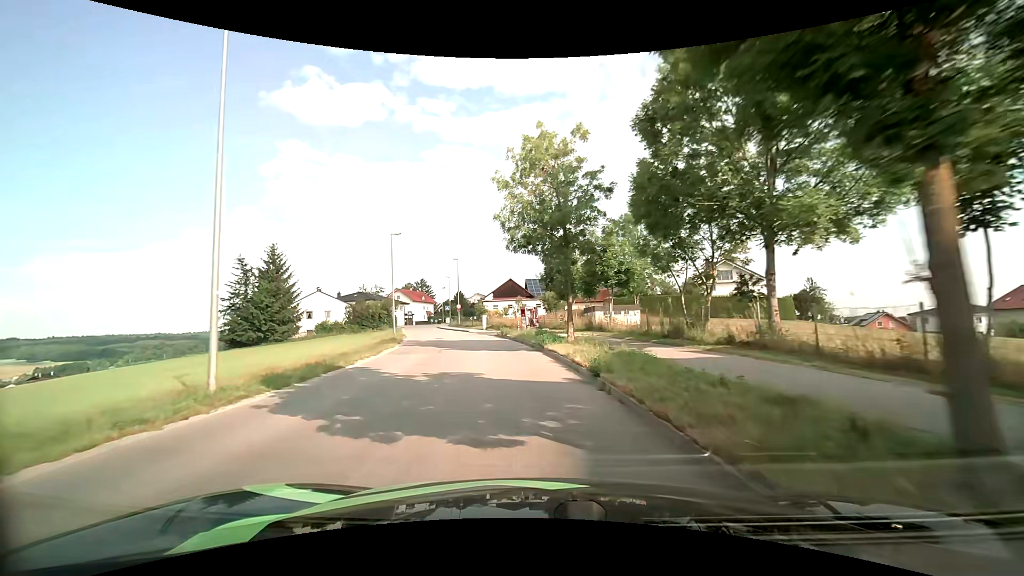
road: unclassified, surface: asphalt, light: Day
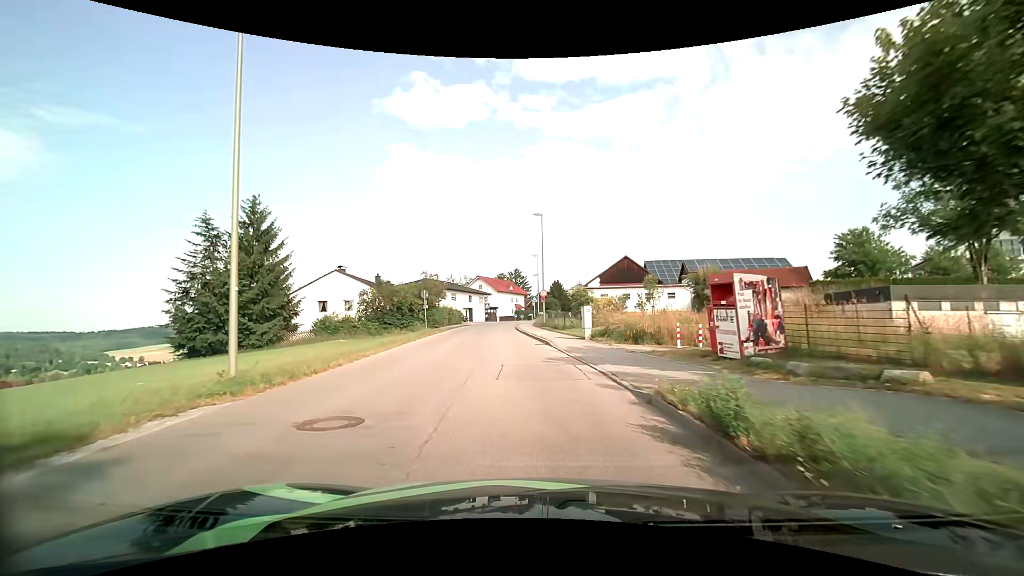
(-2.9, +29.4) m; -12°
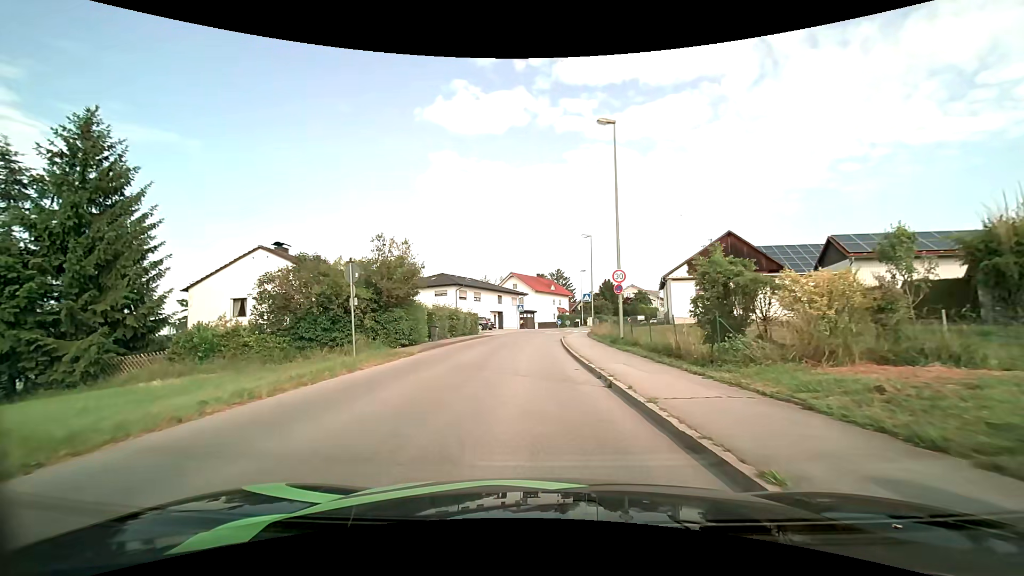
(-1.1, +21.5) m; -5°
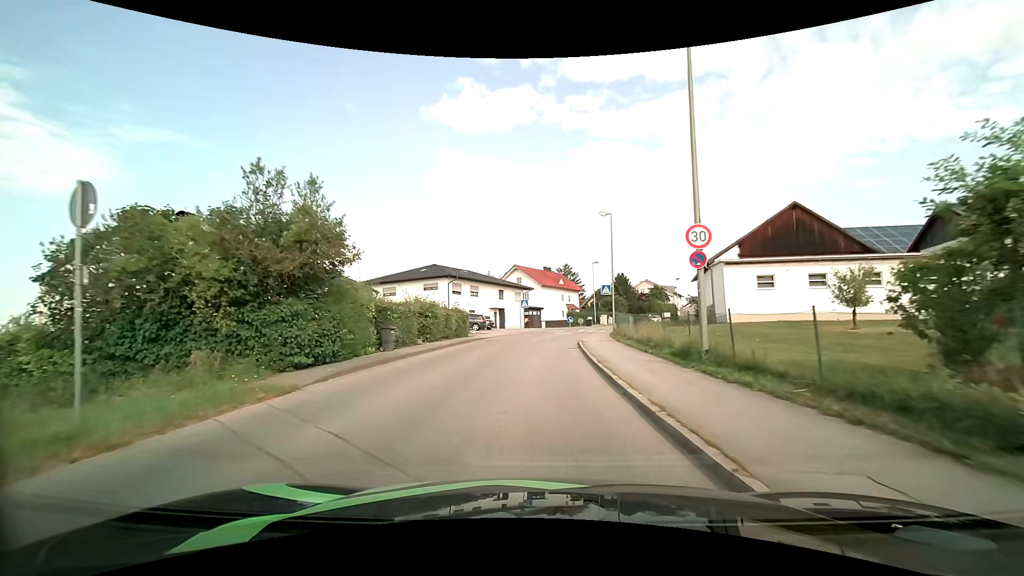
(0.0, +9.9) m; 0°
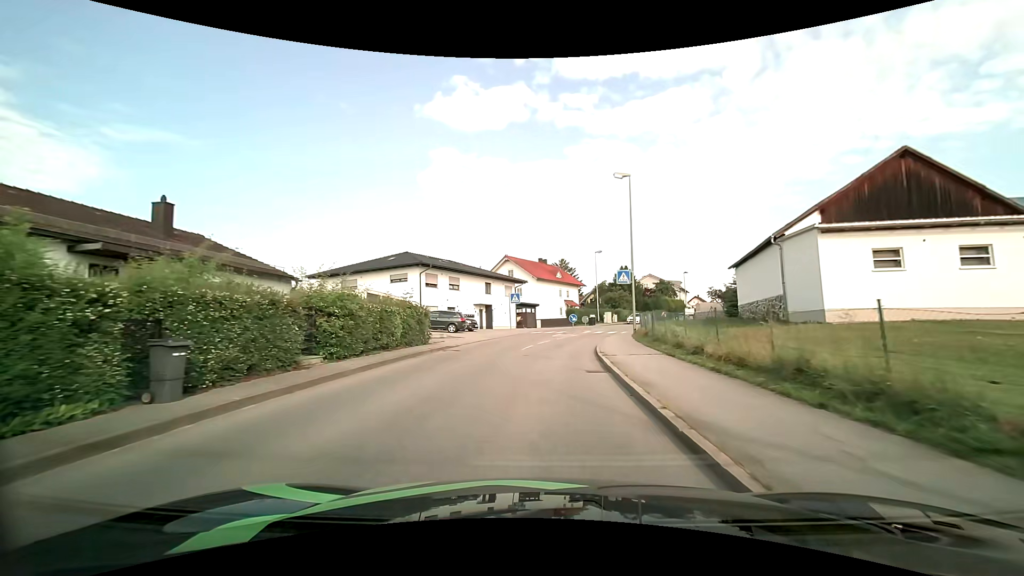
(0.0, +10.7) m; 0°
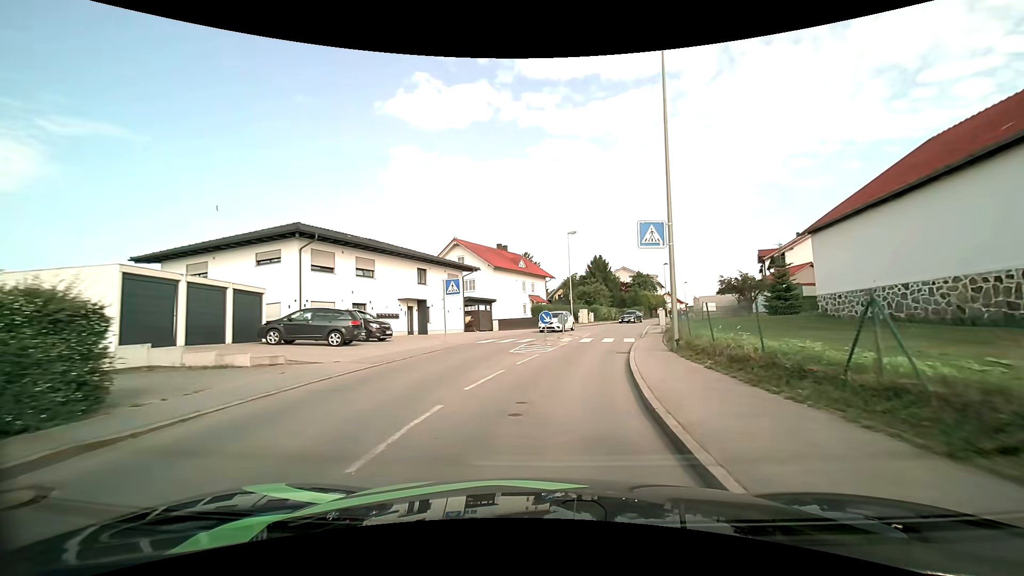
(+0.4, +15.5) m; +3°
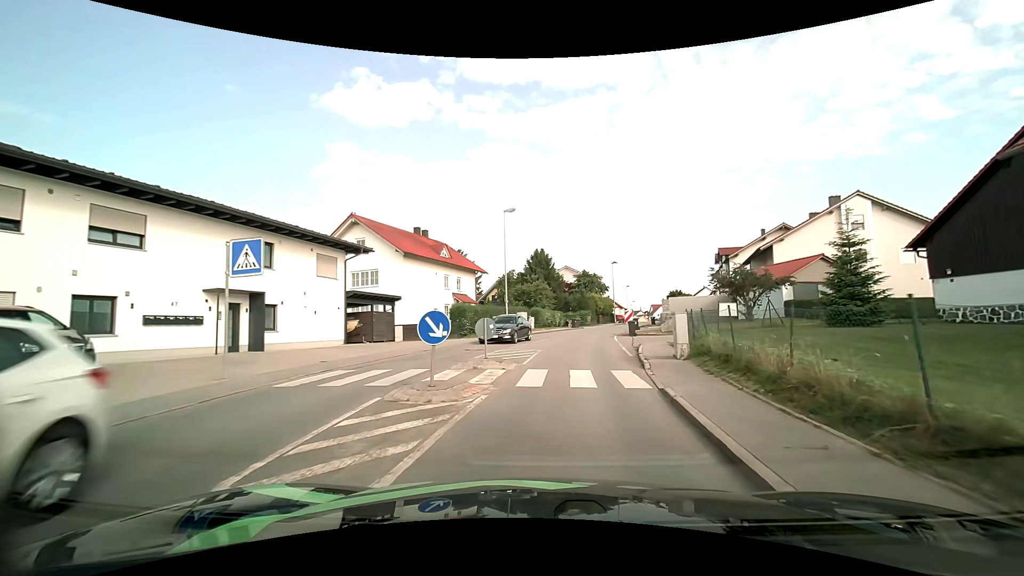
(+1.1, +13.7) m; +8°
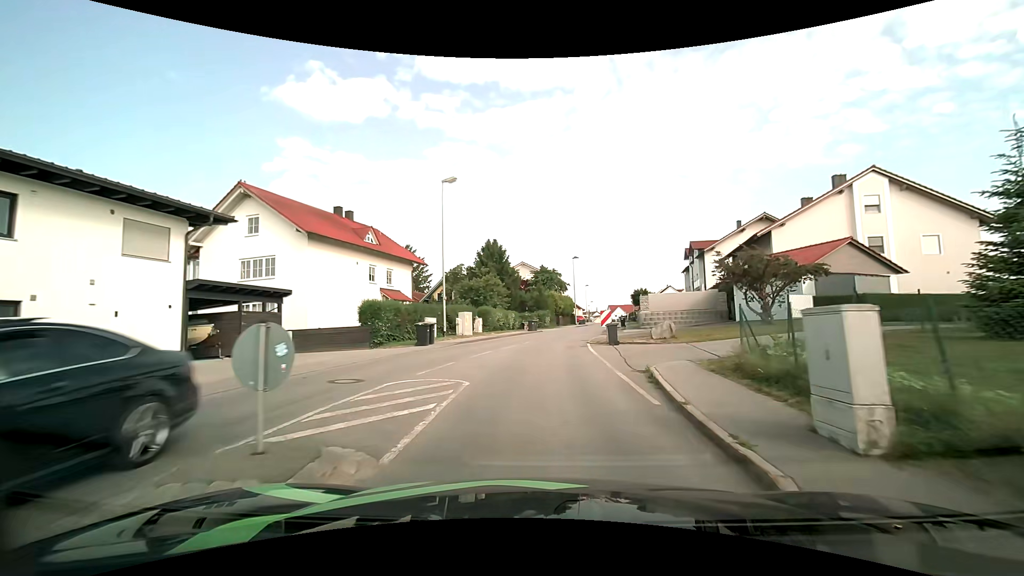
(+0.5, +9.3) m; +6°
(0, +10) (0, +20) (+1, +30) (+3, +40) (+5, +50) (+7, +59) (+9, +69) (+11, +79) (+12, +89) (+13, +99) m
